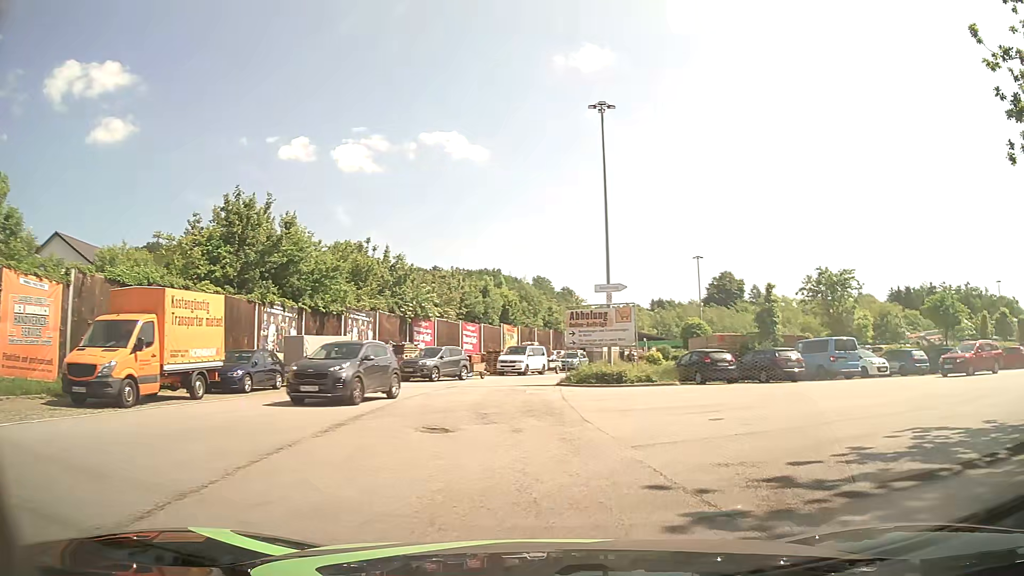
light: Day
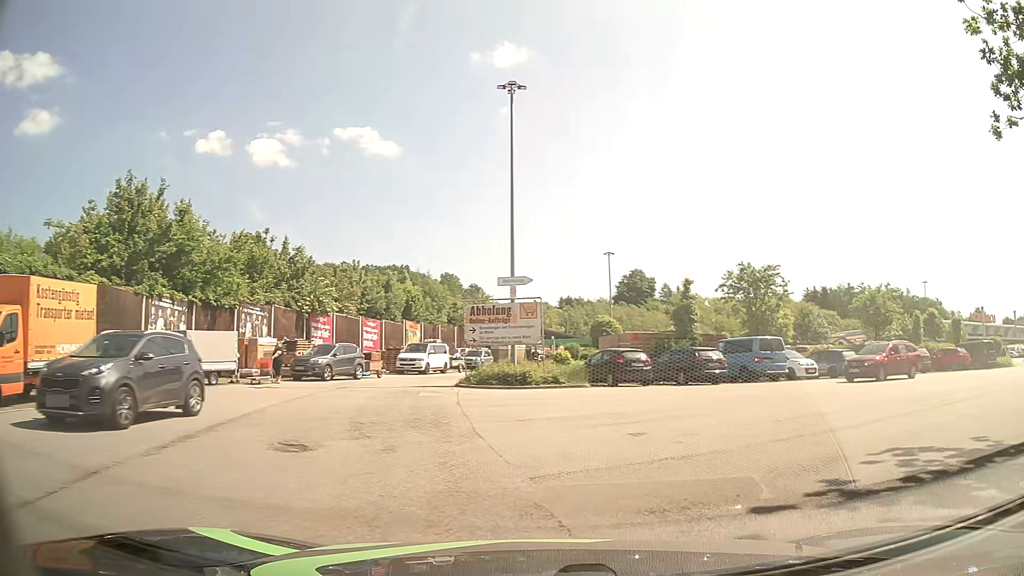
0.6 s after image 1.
(+0.1, +2.2) m; +6°
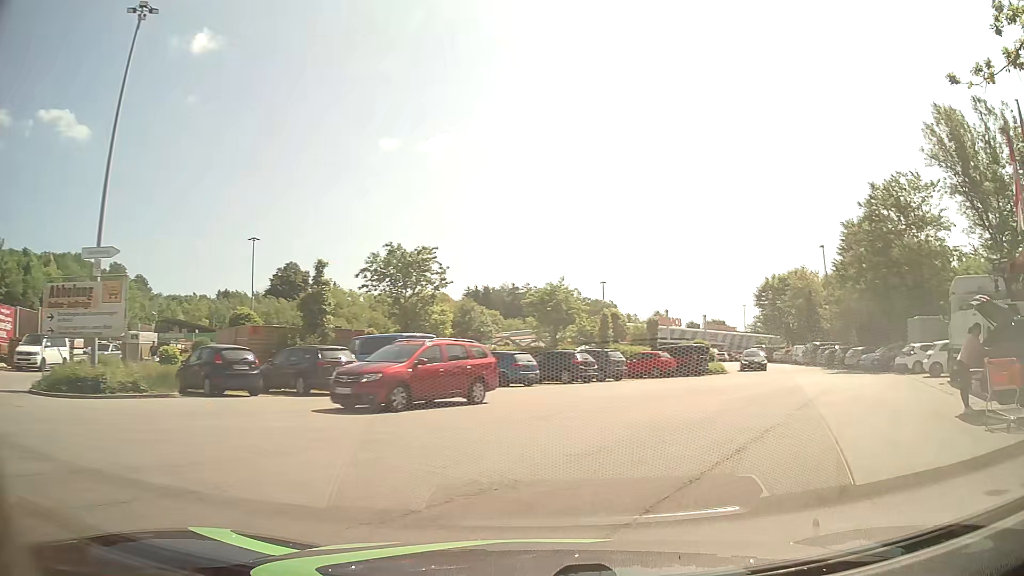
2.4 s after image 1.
(+1.7, +6.2) m; +30°
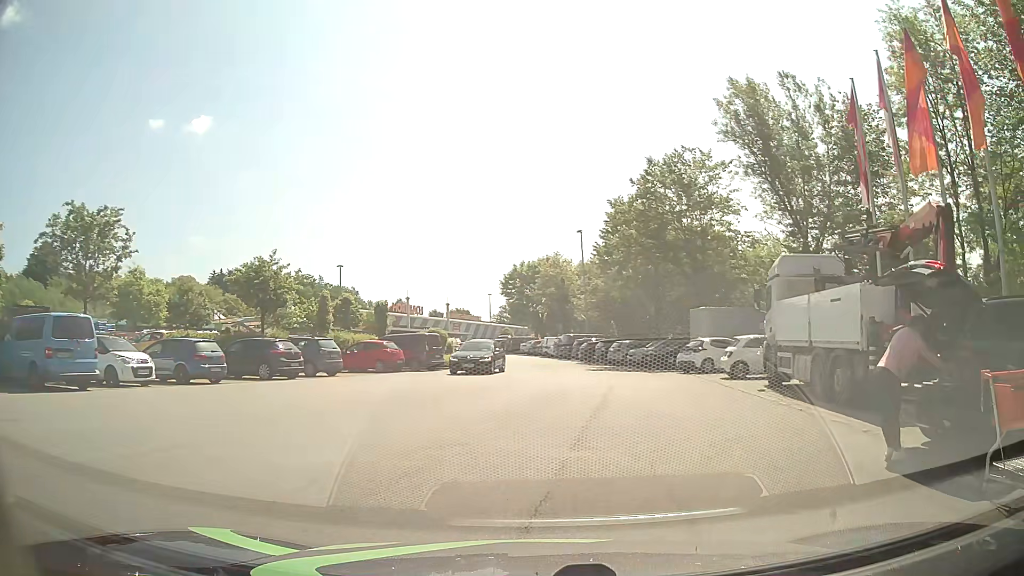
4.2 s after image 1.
(+1.3, +5.7) m; +21°
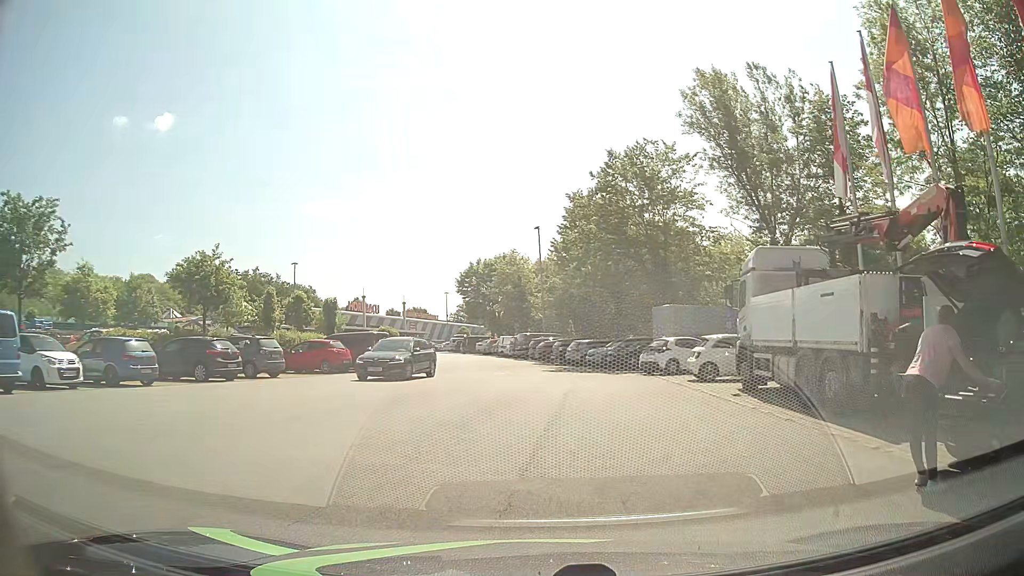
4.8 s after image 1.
(+0.1, +1.7) m; +5°
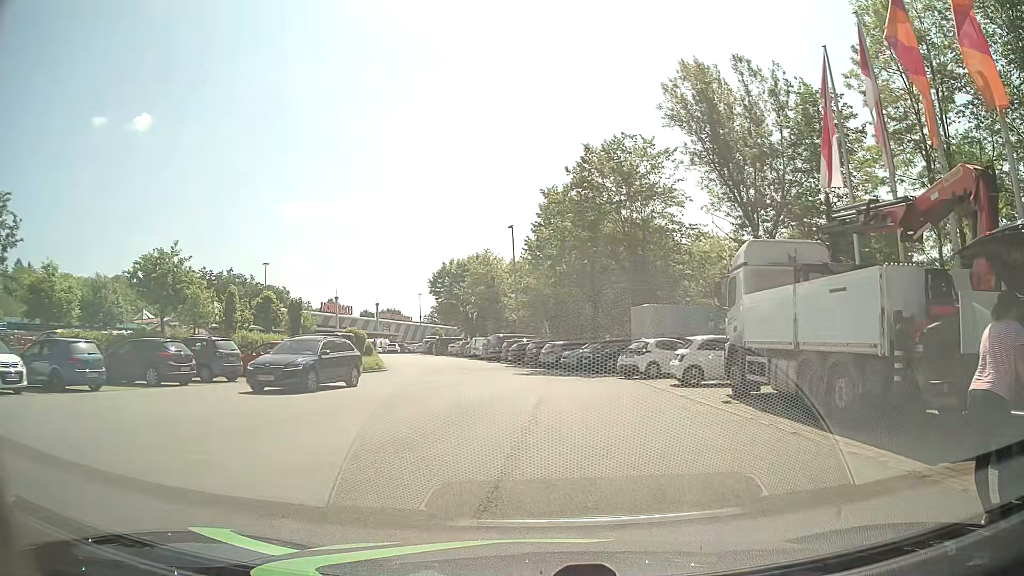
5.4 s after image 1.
(+0.1, +1.5) m; +2°
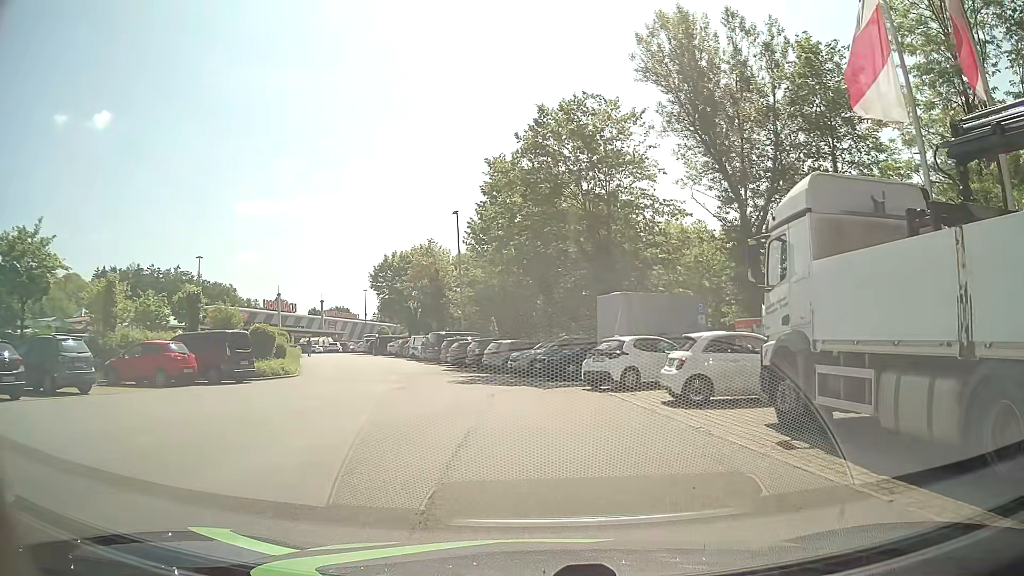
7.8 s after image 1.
(+0.4, +6.6) m; +3°
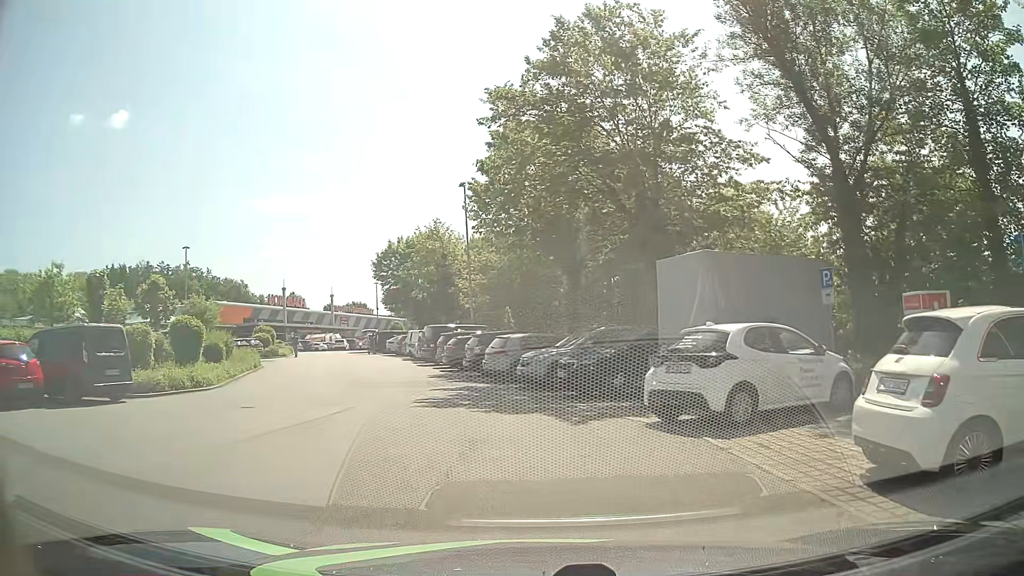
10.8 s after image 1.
(+0.3, +9.0) m; -2°
